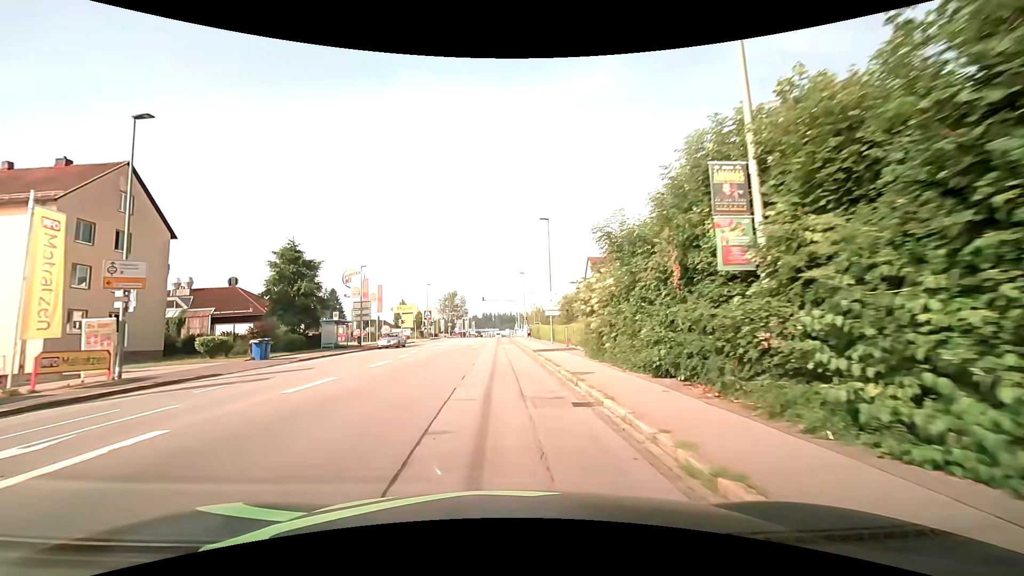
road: tertiary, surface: asphalt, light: Day
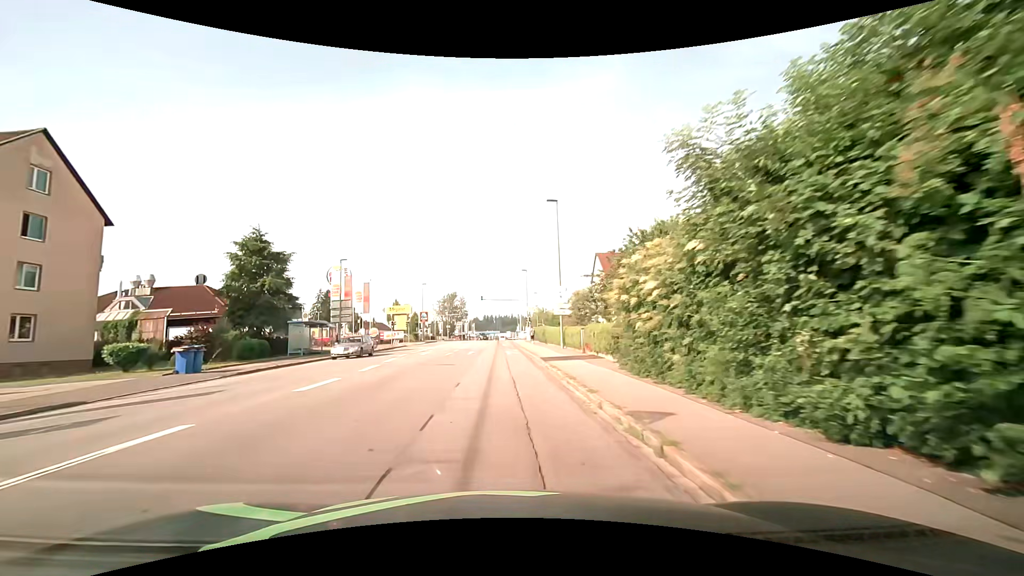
(0.0, +6.6) m; 0°
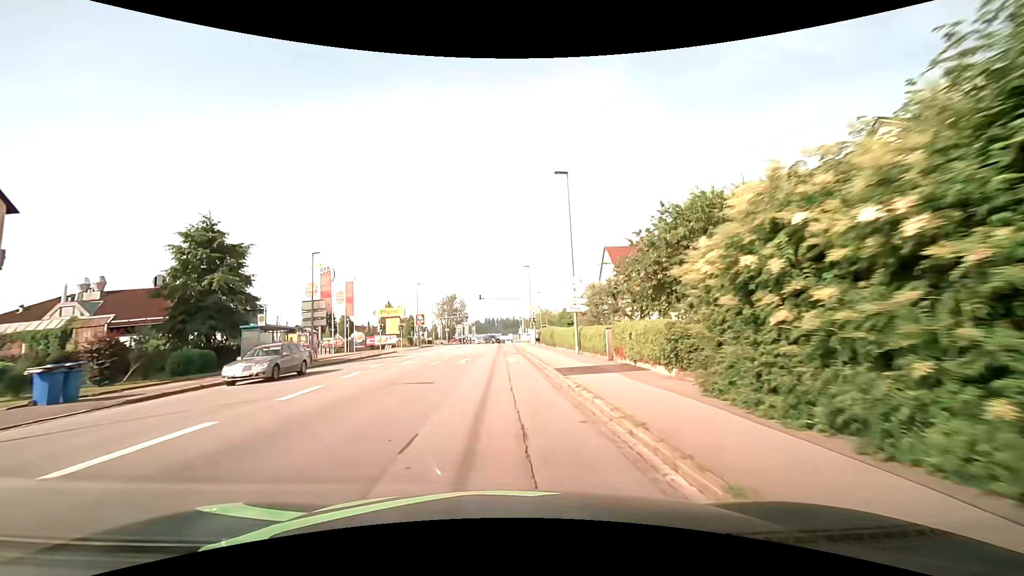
(0.0, +6.5) m; 0°
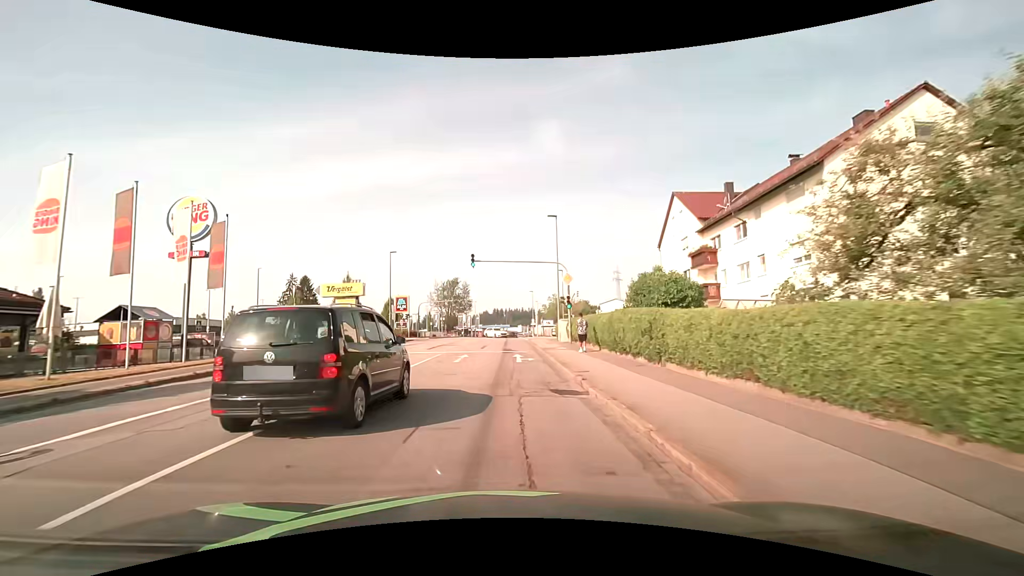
(-0.3, +25.3) m; -1°
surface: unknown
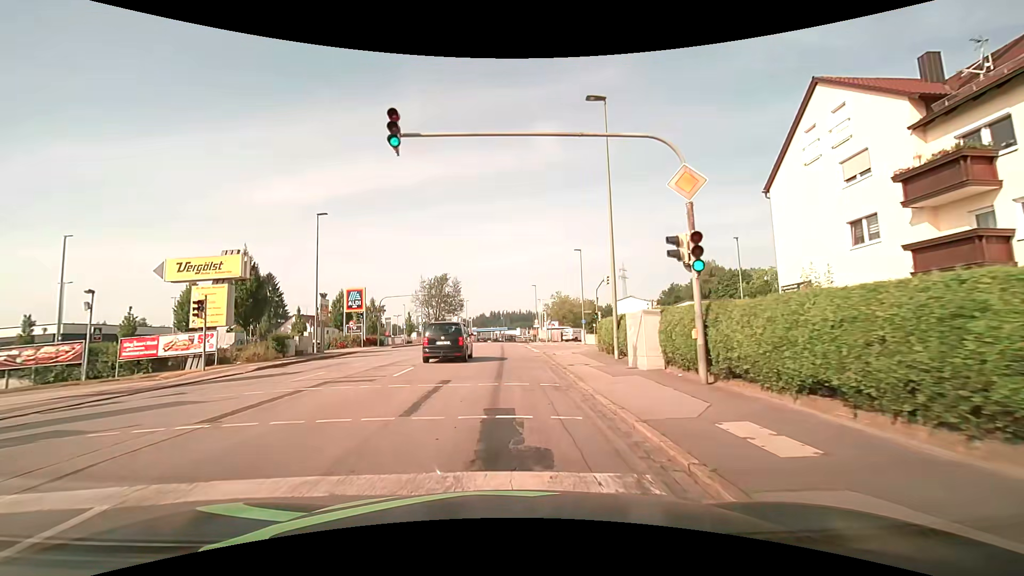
(0.0, +21.4) m; +1°
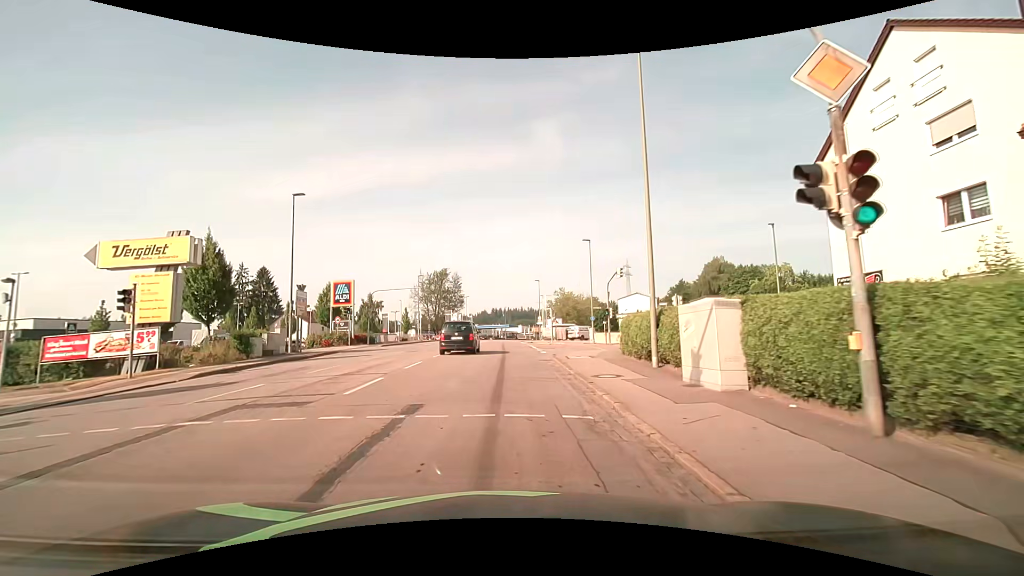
(0.0, +4.5) m; -1°
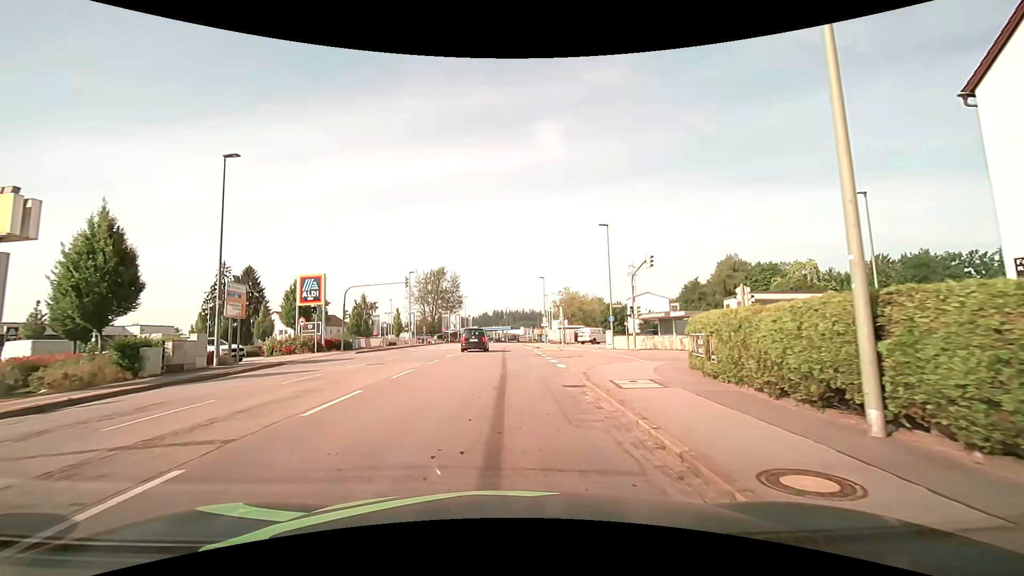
(0.0, +8.0) m; 0°
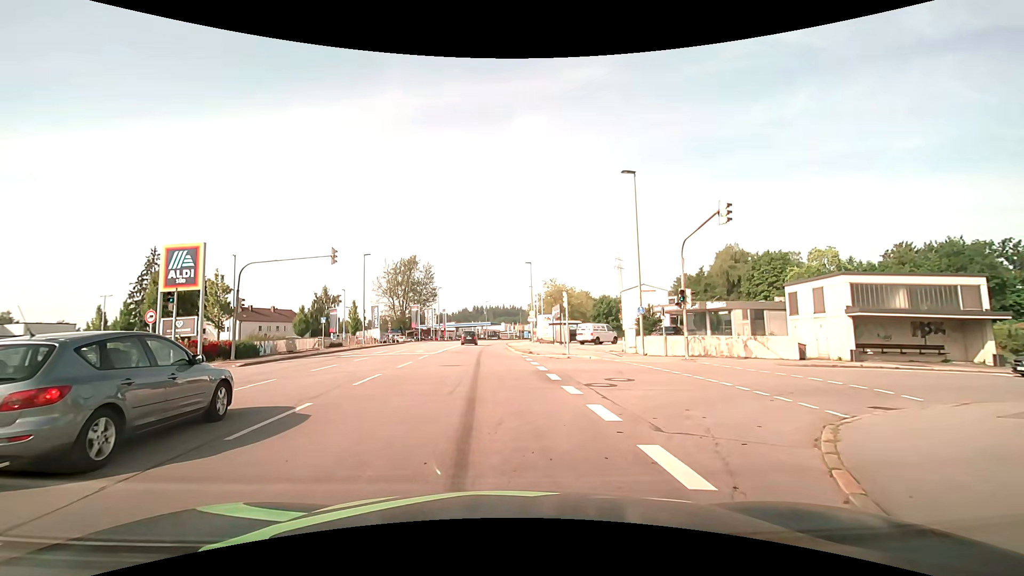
(+0.1, +13.3) m; +2°
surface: asphalt
(+2, +10) (+10, +15) (+20, +15) (+30, +14) (+40, +14) (+50, +13) (+60, +12) (+70, +11) (+80, +11) (+90, +10) m
